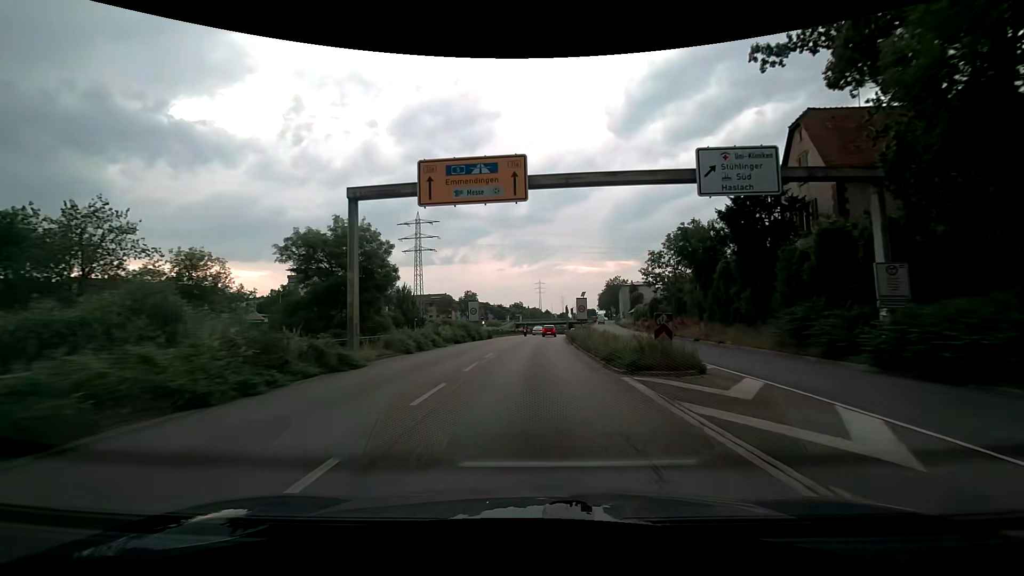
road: trunk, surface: asphalt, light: Day
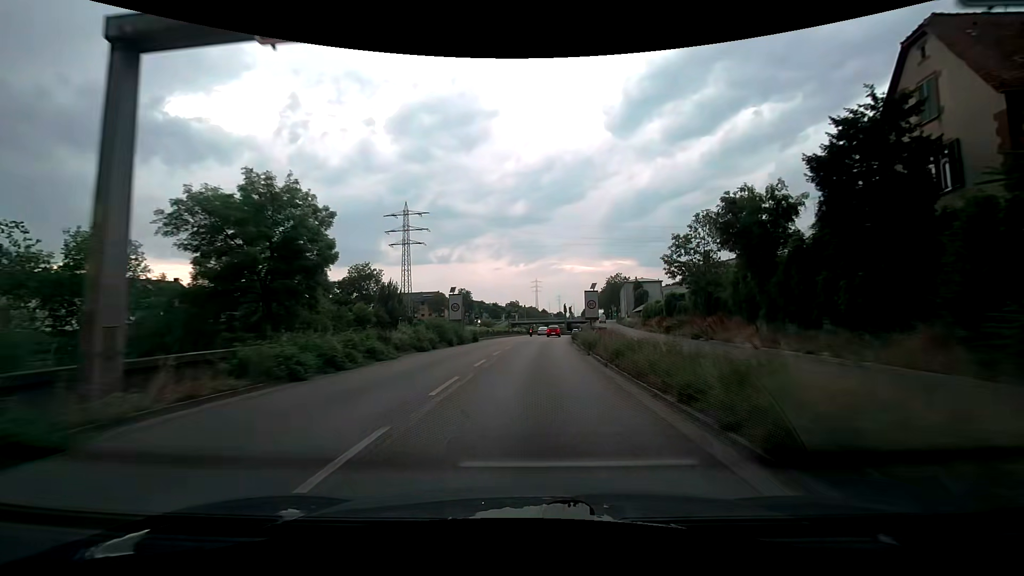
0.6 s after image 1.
(0.0, +10.7) m; 0°
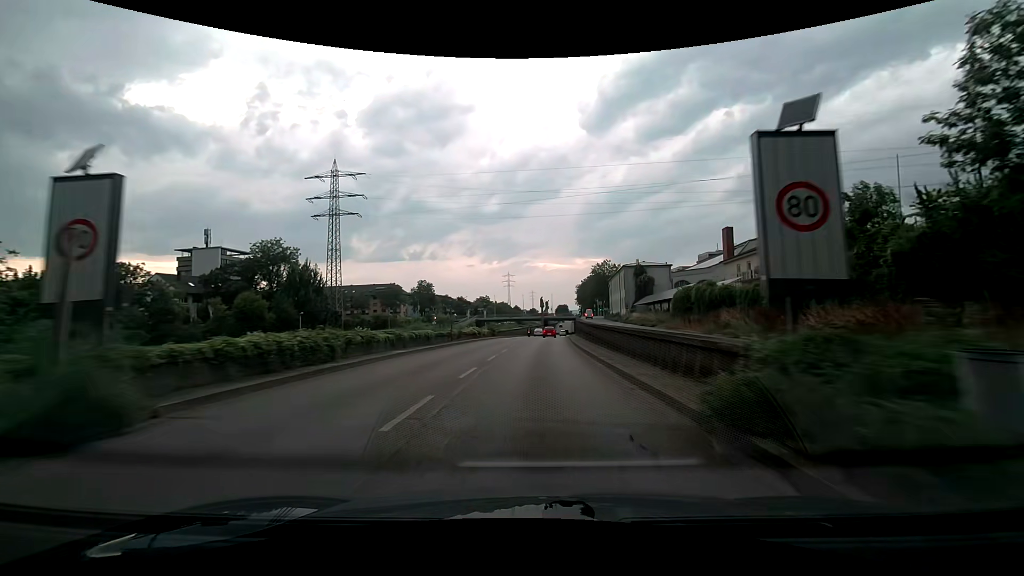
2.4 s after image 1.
(+0.6, +33.7) m; +3°
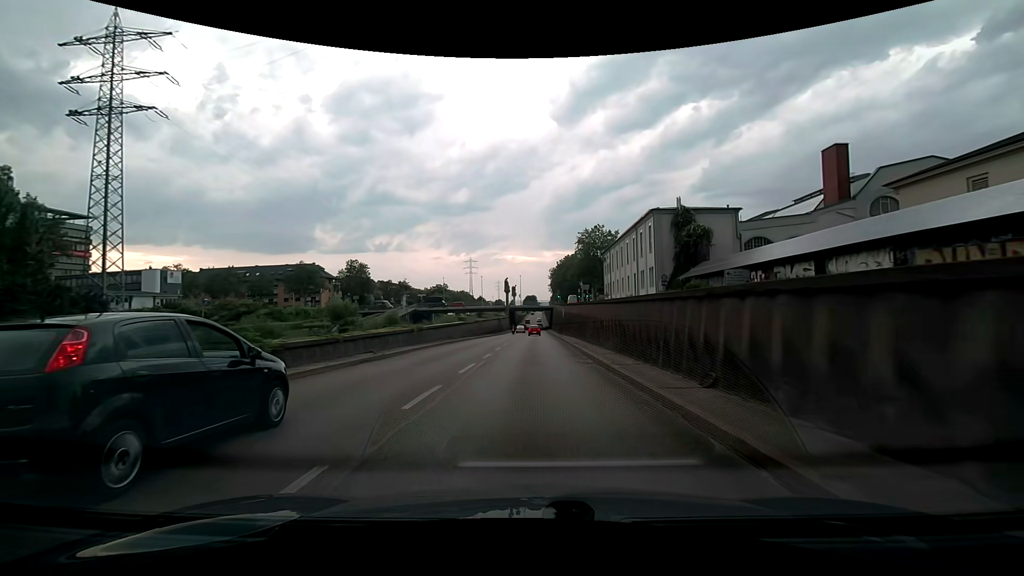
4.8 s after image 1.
(+1.8, +48.0) m; +4°
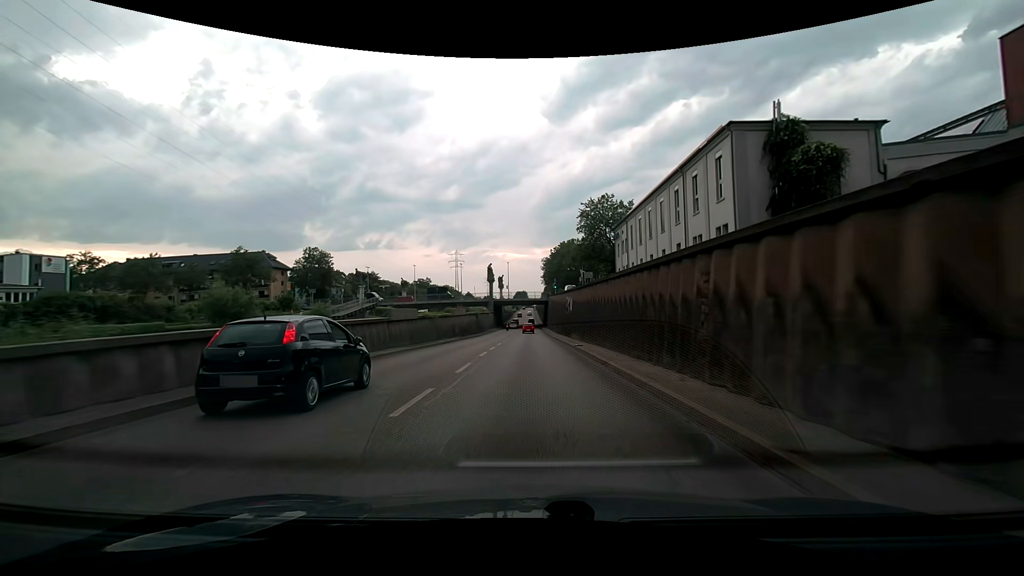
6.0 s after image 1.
(+0.2, +24.7) m; +1°
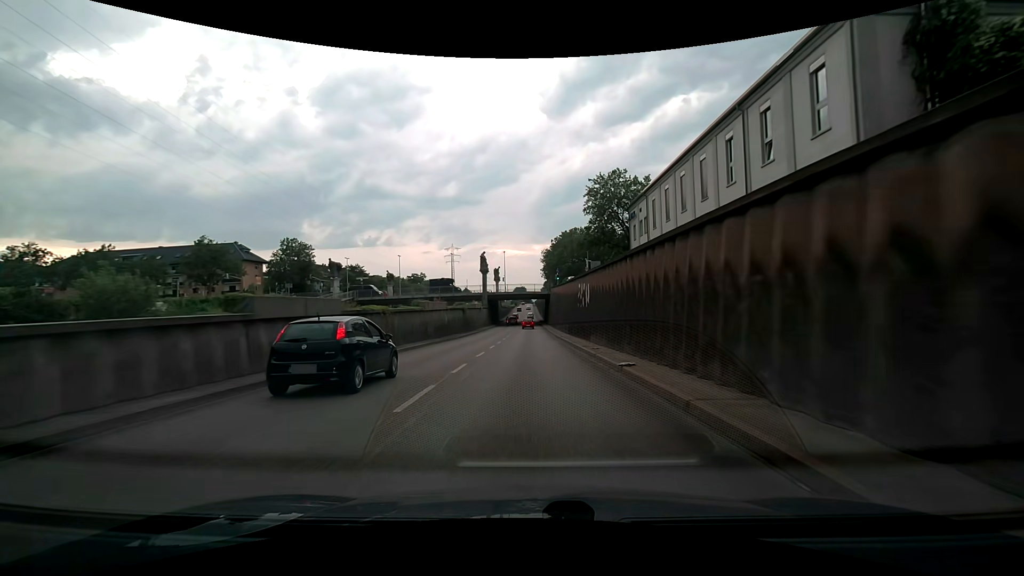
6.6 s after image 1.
(0.0, +12.5) m; 0°
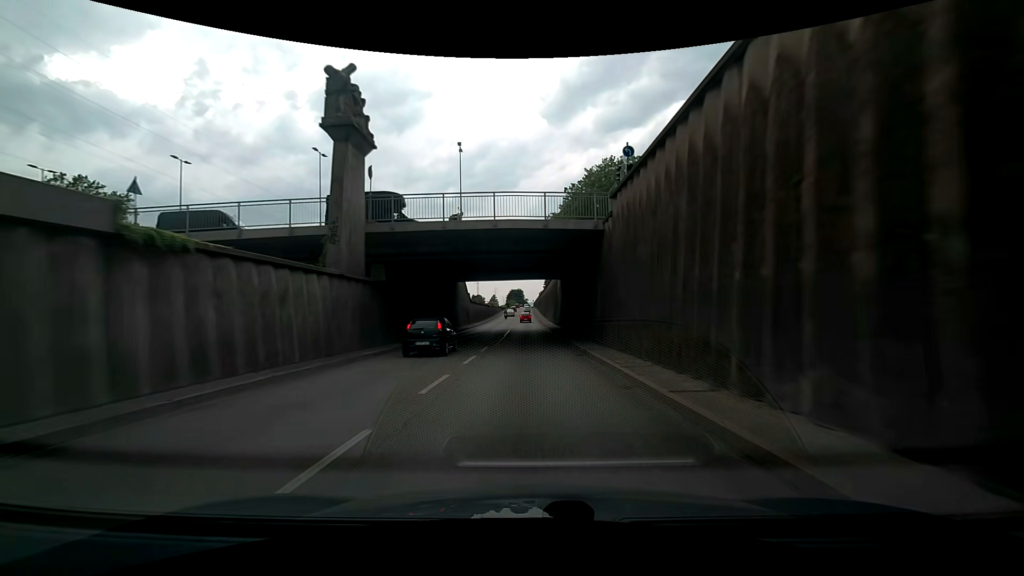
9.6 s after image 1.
(+0.1, +64.4) m; 0°
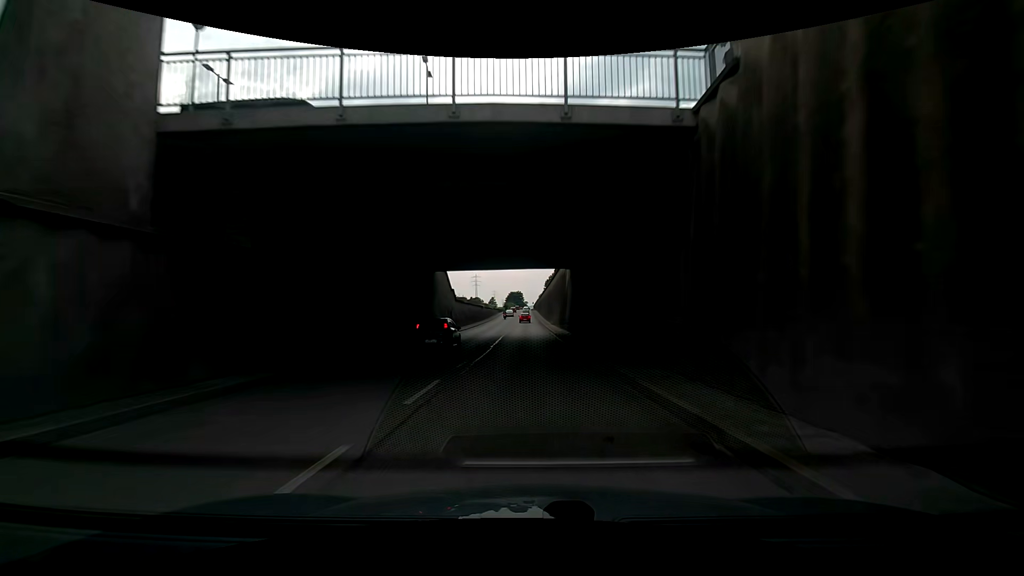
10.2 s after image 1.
(0.0, +13.0) m; 0°
(0, +10) (0, +20) (0, +30) (0, +40) (-1, +50) (-1, +60) (-1, +70) (-1, +80) (-1, +90) (-1, +100) m
